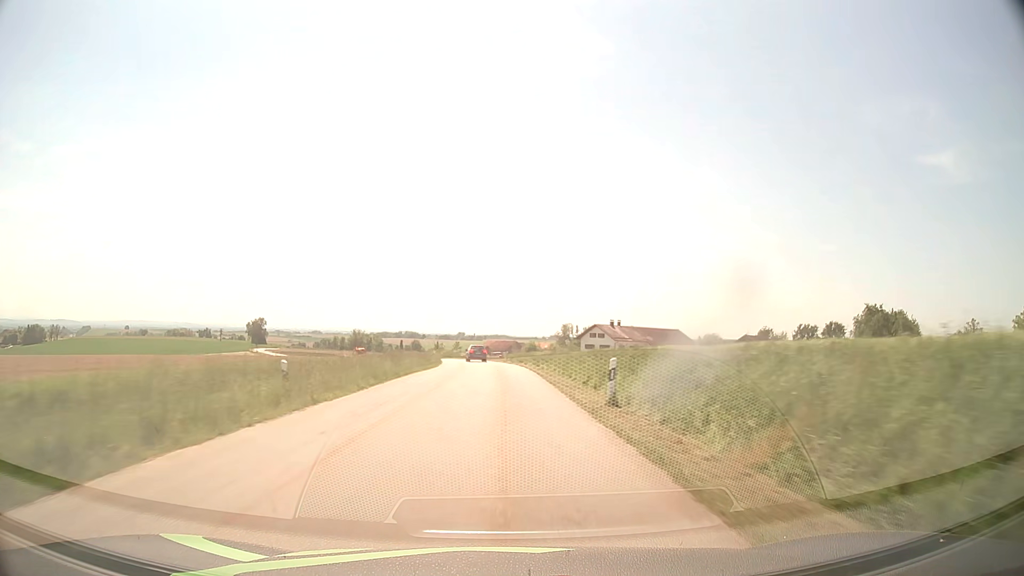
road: tertiary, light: Day
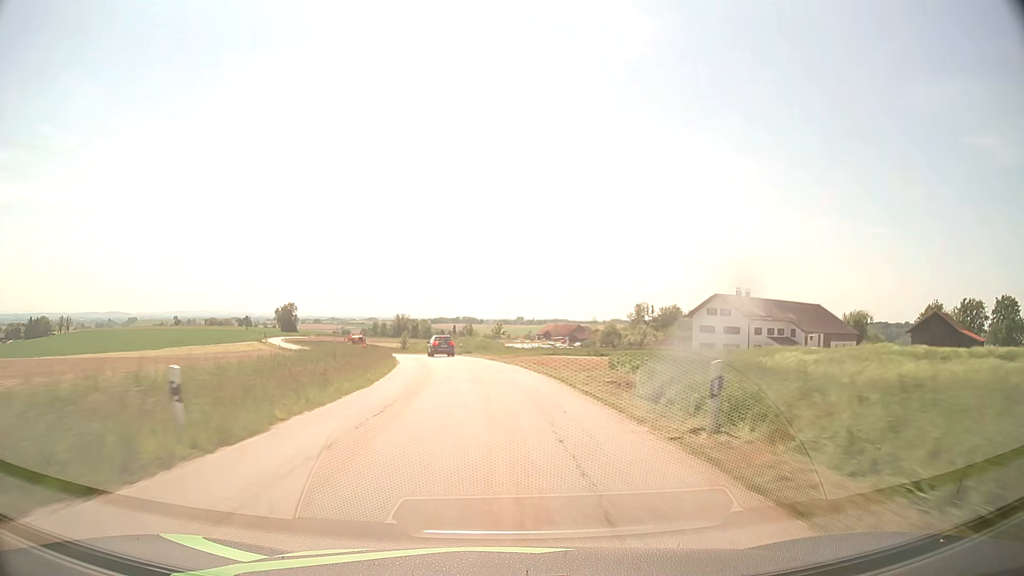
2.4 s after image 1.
(-1.5, +55.2) m; -4°
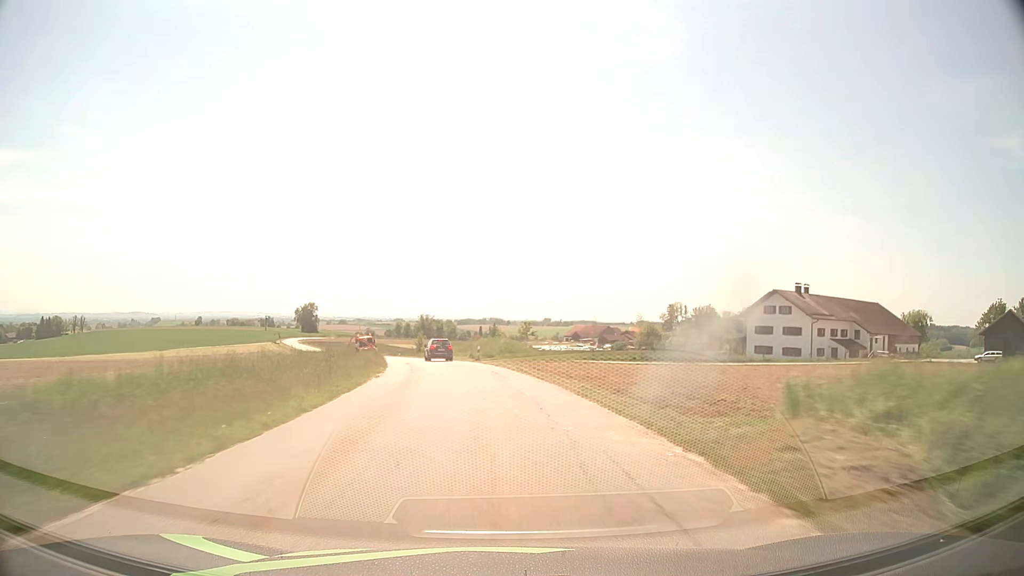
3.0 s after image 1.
(-0.3, +12.7) m; -3°
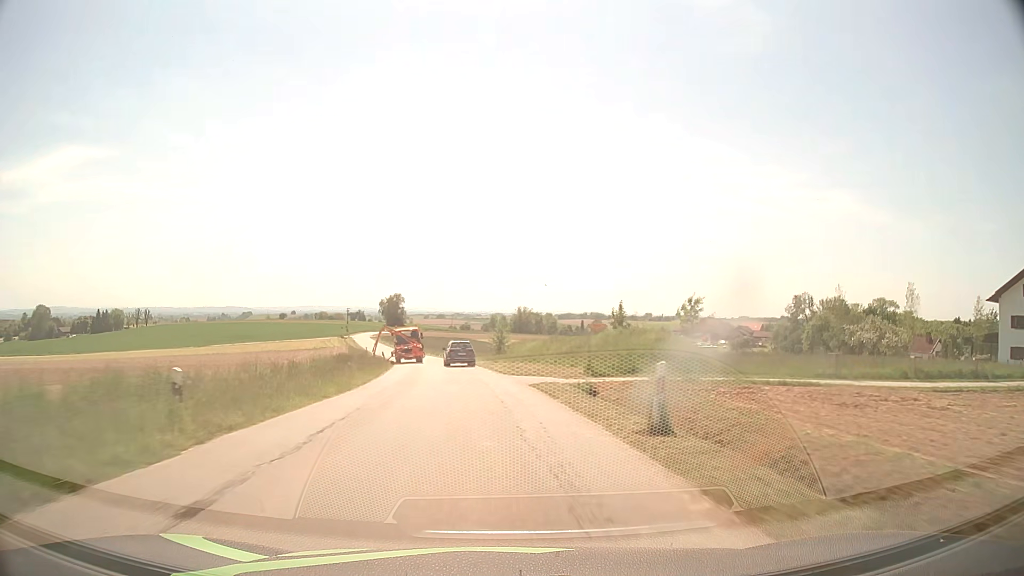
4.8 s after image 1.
(-2.3, +35.5) m; -8°
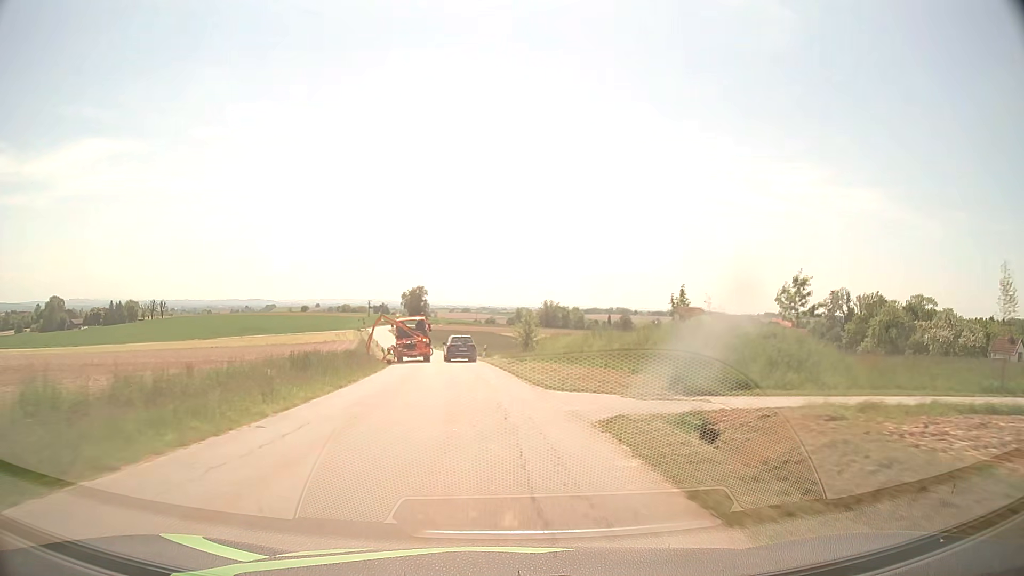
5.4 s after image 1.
(-0.2, +11.2) m; -2°
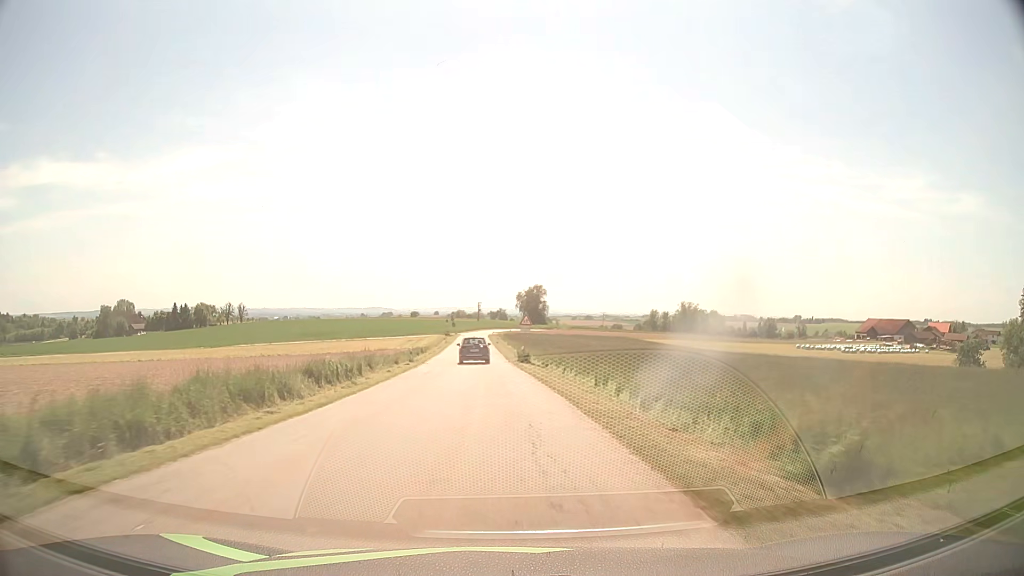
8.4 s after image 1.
(-4.9, +55.2) m; -10°
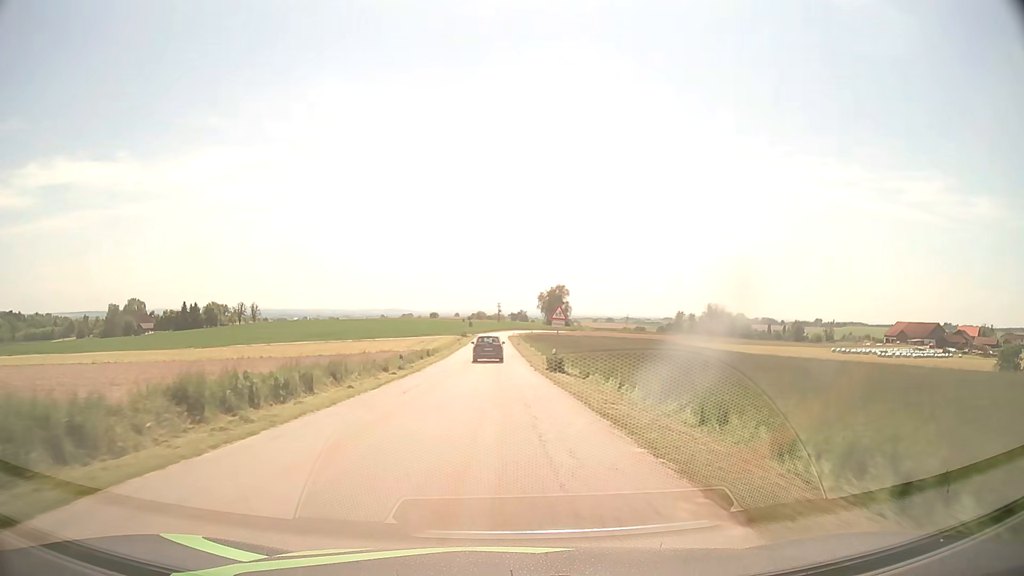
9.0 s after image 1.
(-0.2, +11.5) m; -2°
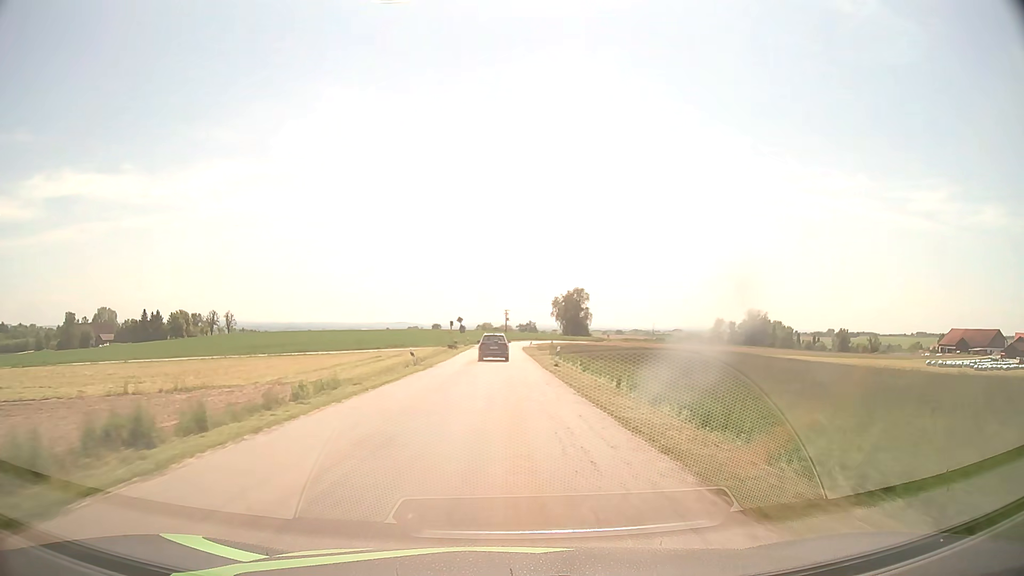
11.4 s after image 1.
(-0.7, +47.5) m; -1°
(0, +10) (0, +20) (0, +30) (0, +40) (0, +50) (0, +60) (0, +70) (0, +80) (+1, +90) (+1, +100) m
